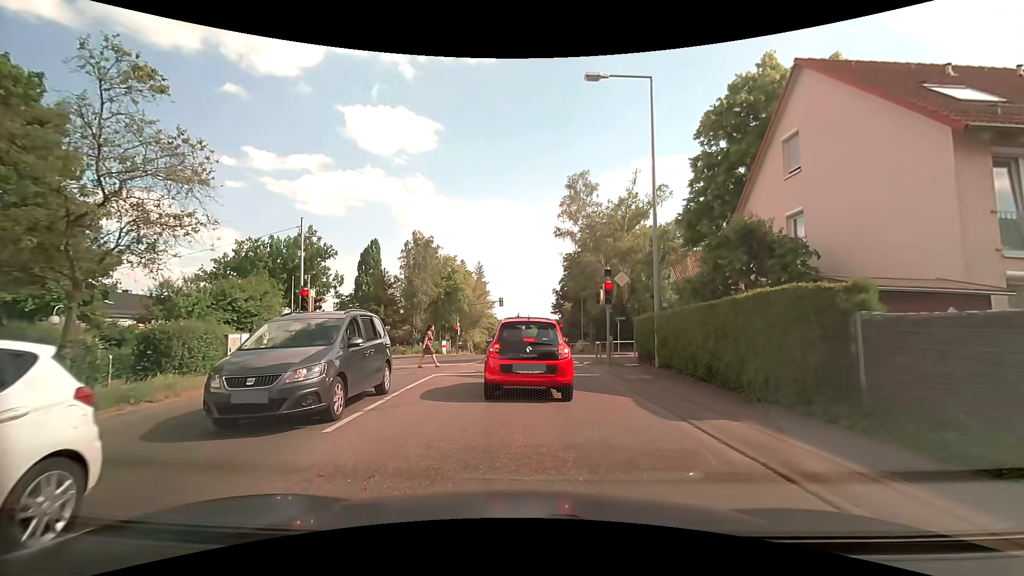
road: tertiary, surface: asphalt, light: Day
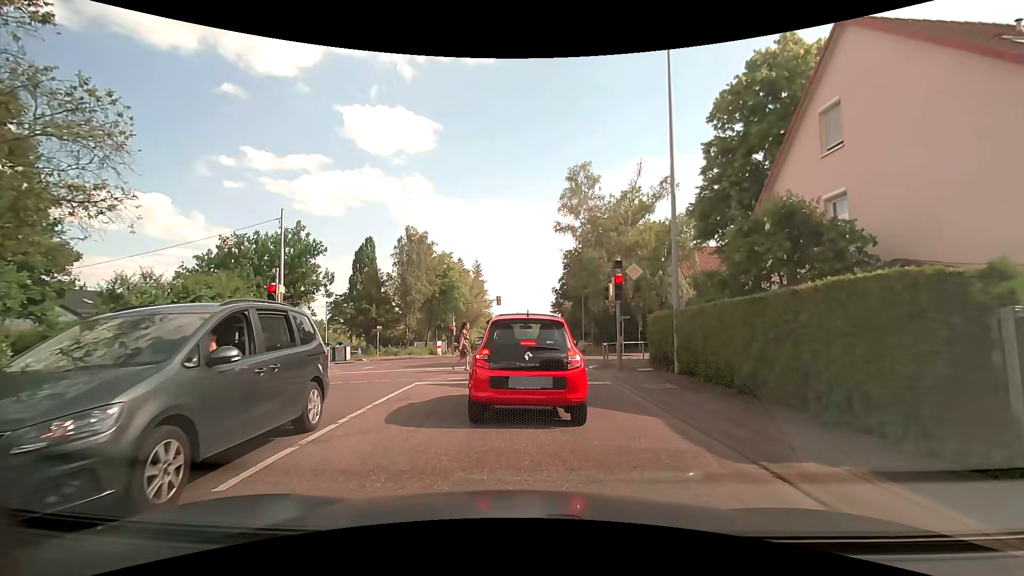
(+0.1, +2.2) m; +2°
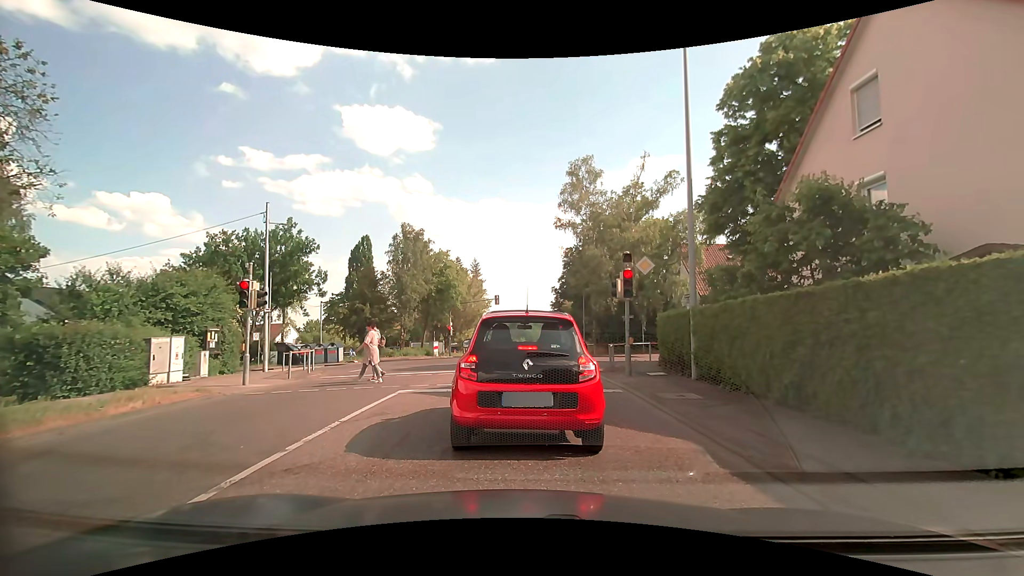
(0.0, +1.5) m; 0°
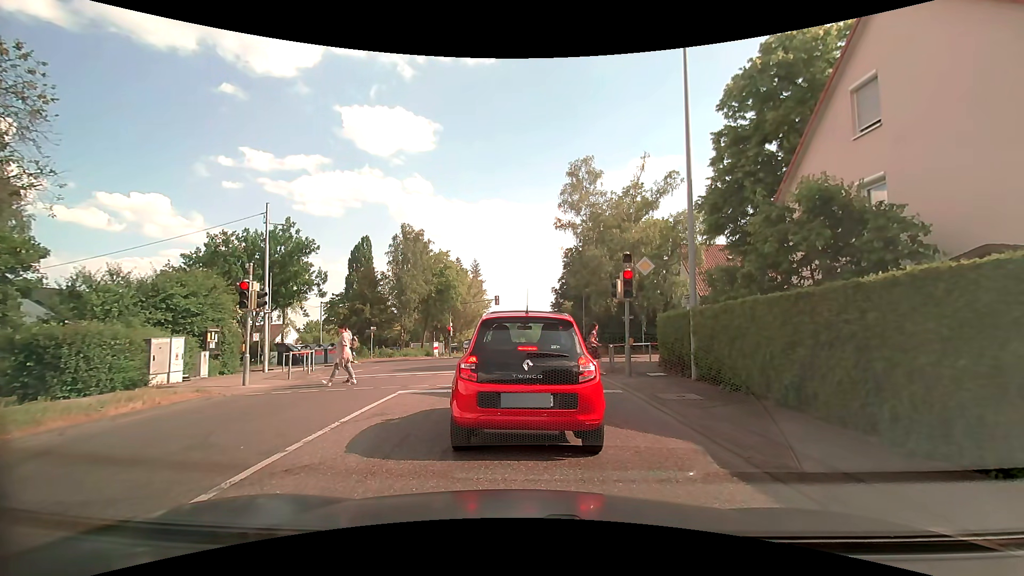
(0.0, 0.0) m; 0°
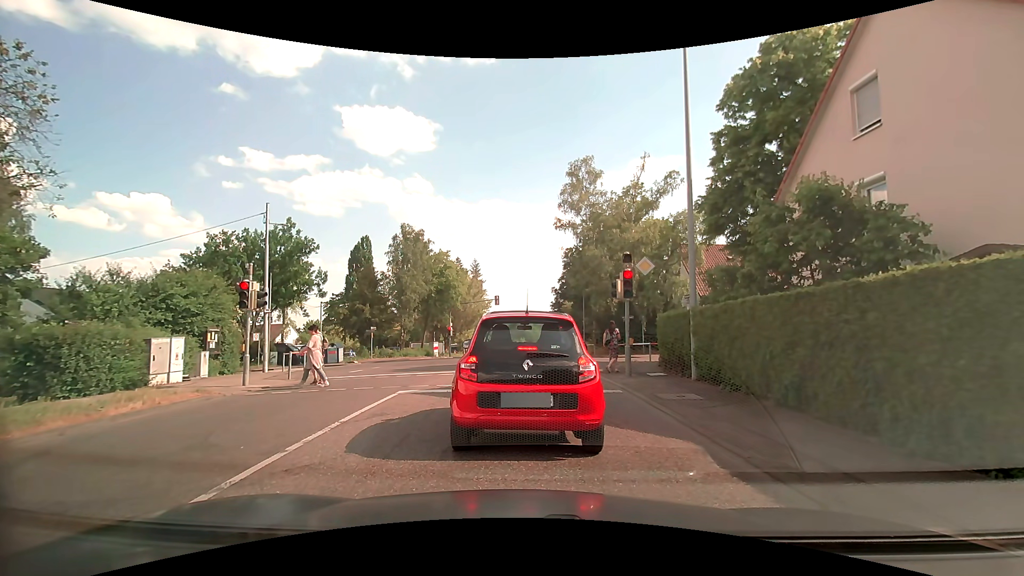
(0.0, 0.0) m; 0°
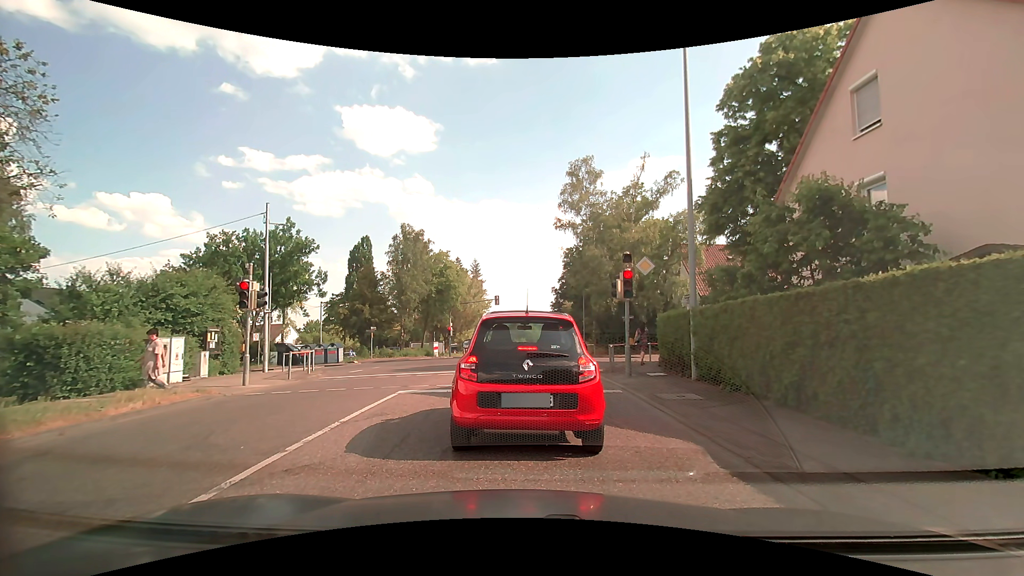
(0.0, 0.0) m; 0°
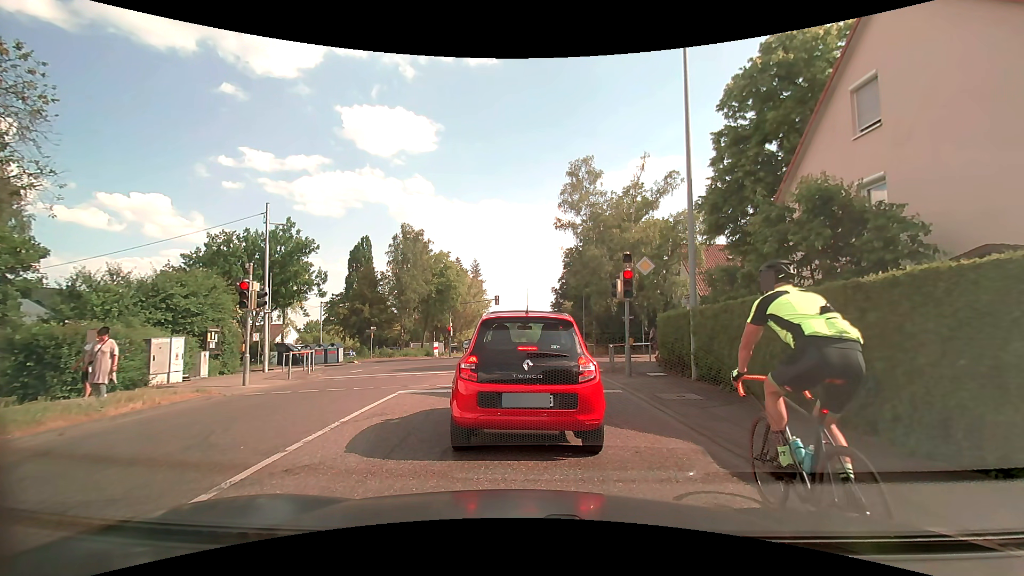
(0.0, 0.0) m; 0°
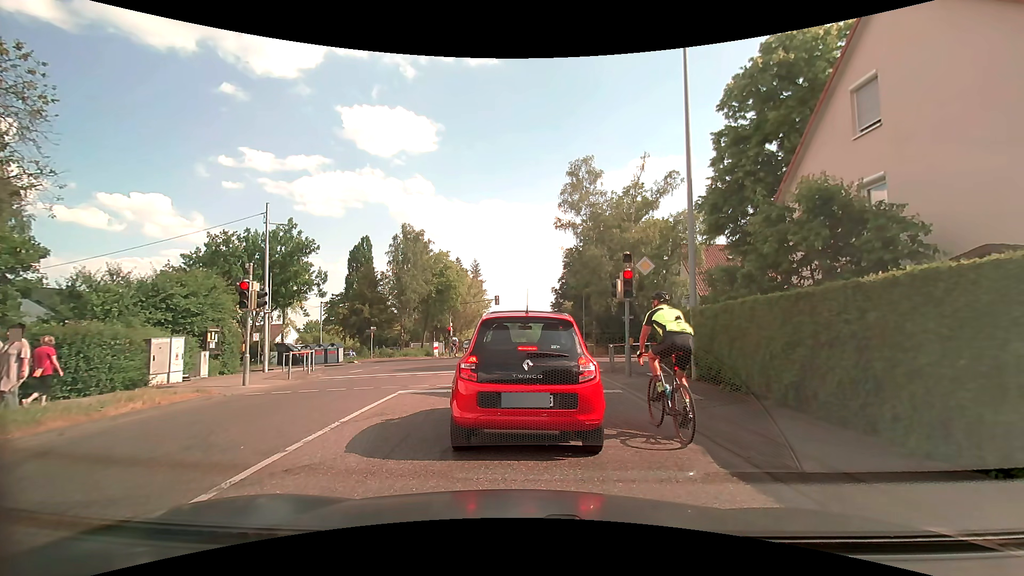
(0.0, 0.0) m; 0°
(0, +10) (0, +20) (+4, +29) (+14, +31) (+24, +32) (+34, +32) (+44, +33) (+54, +33) (+64, +34) (+74, +34) m
